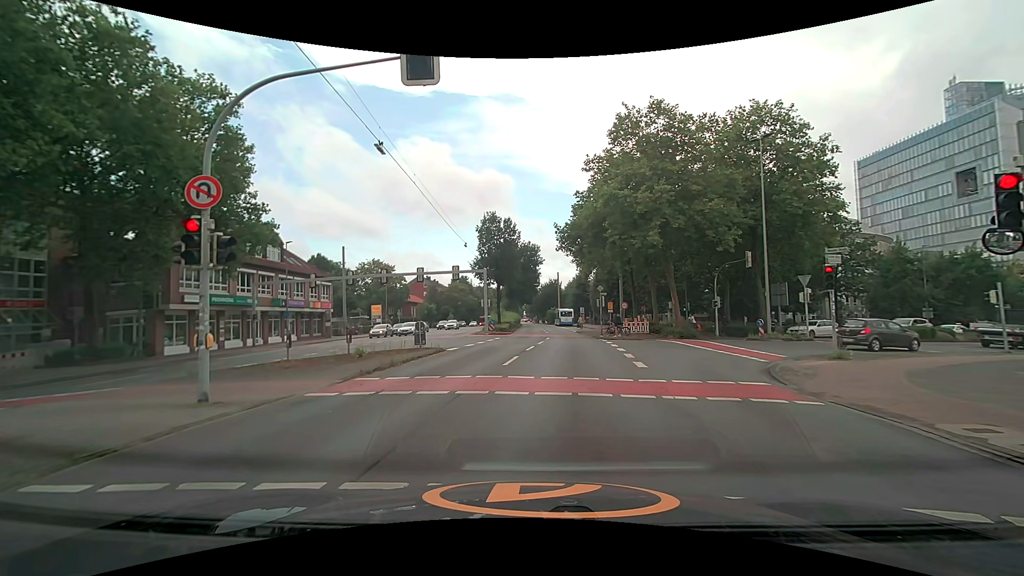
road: secondary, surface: asphalt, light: Day
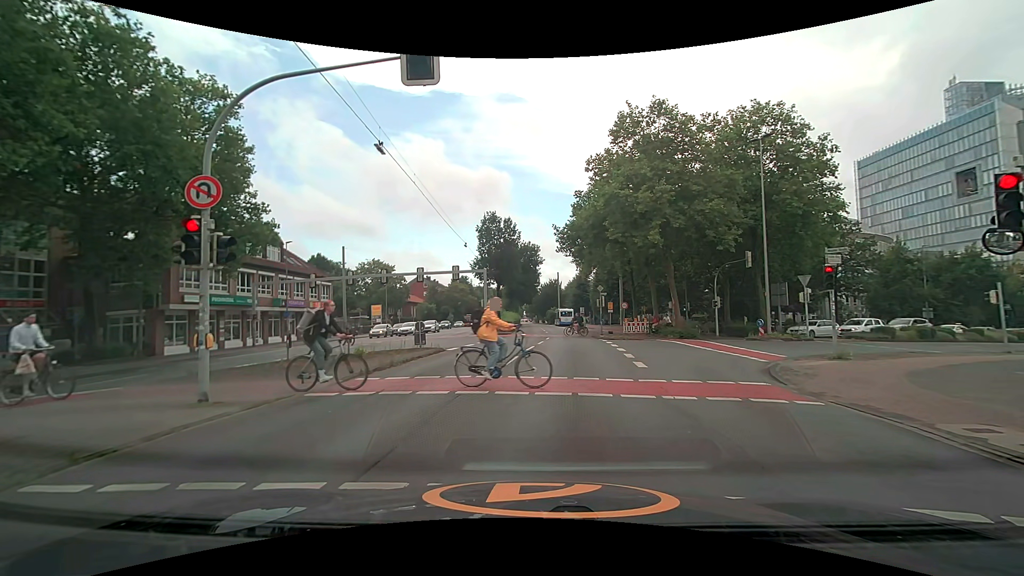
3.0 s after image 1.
(0.0, 0.0) m; 0°
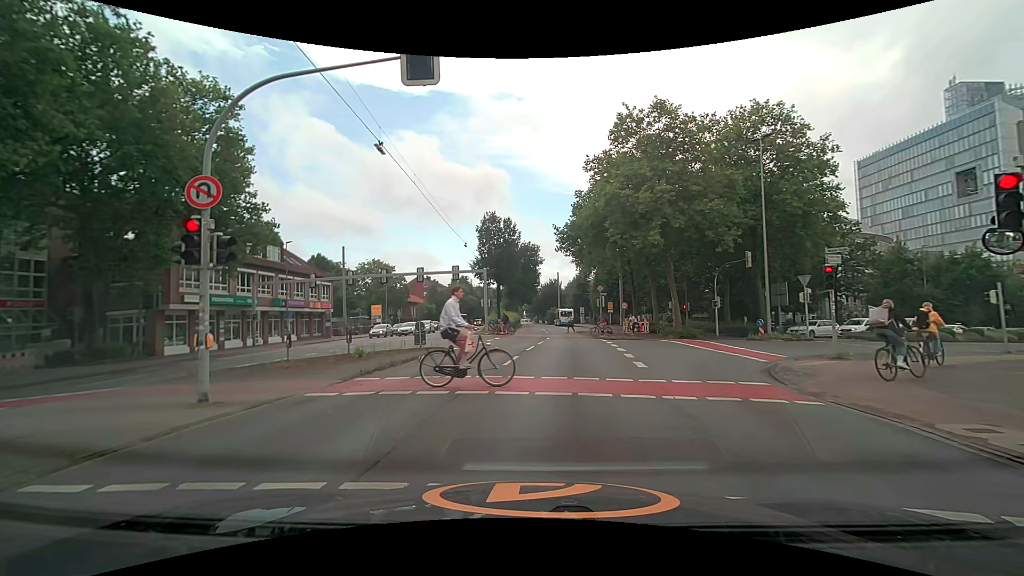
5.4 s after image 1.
(0.0, 0.0) m; 0°
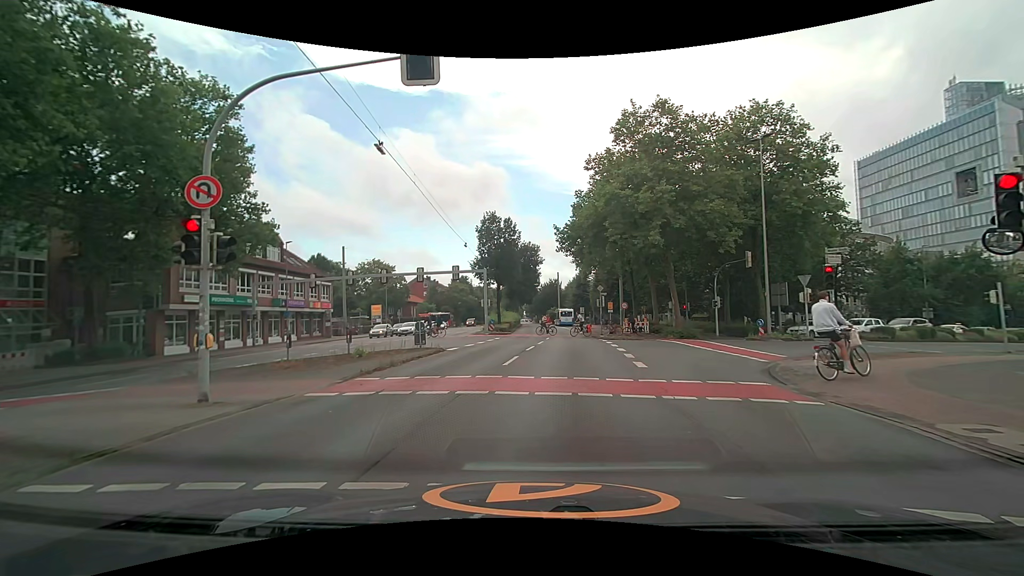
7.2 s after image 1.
(0.0, 0.0) m; 0°
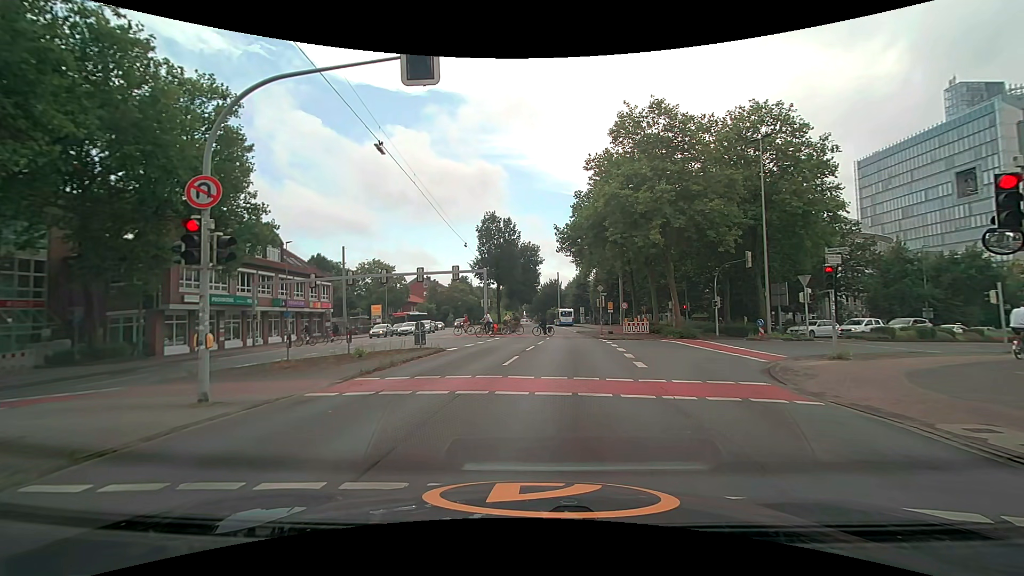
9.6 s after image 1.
(0.0, 0.0) m; 0°
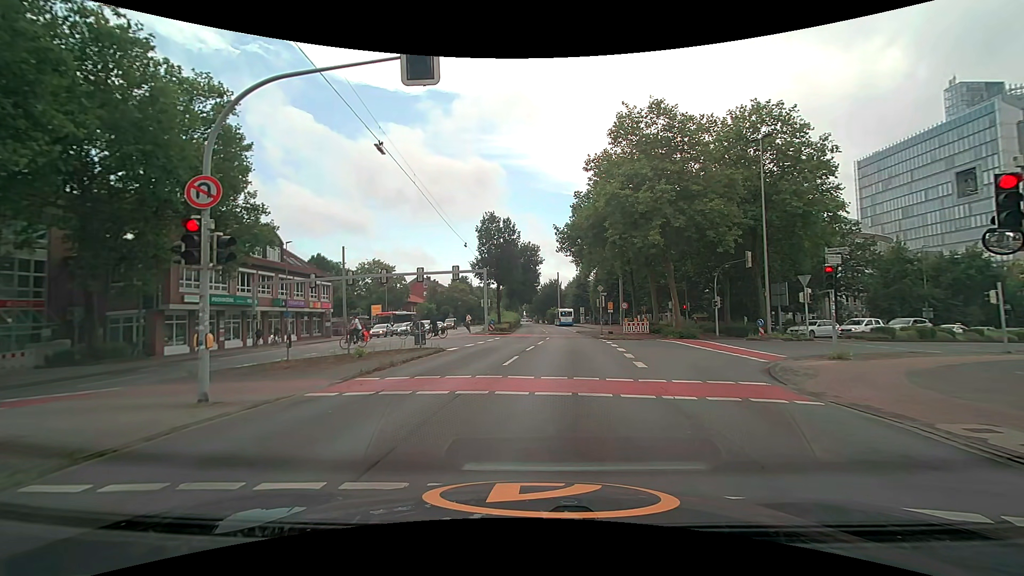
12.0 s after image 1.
(0.0, 0.0) m; 0°
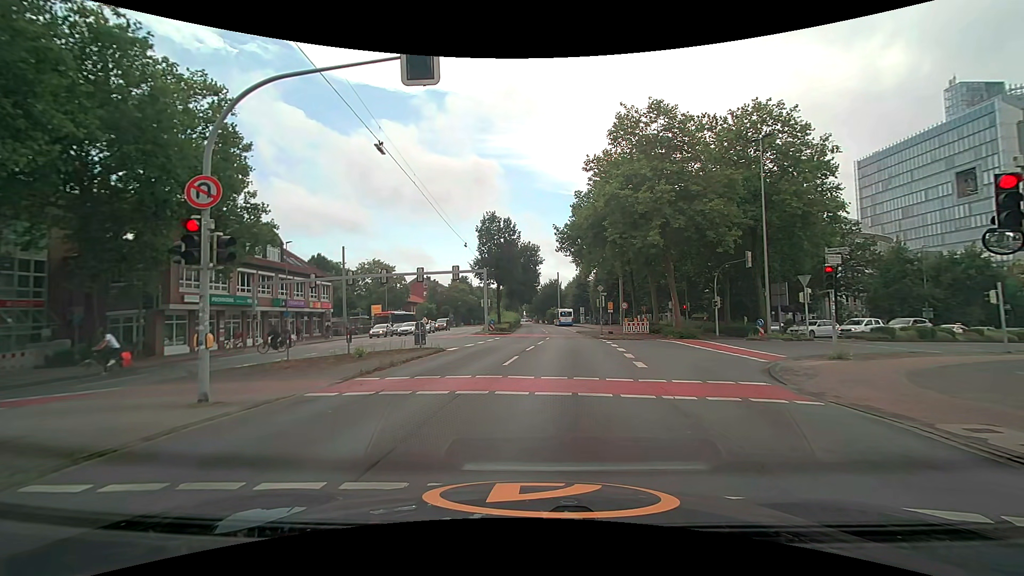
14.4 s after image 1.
(0.0, 0.0) m; 0°
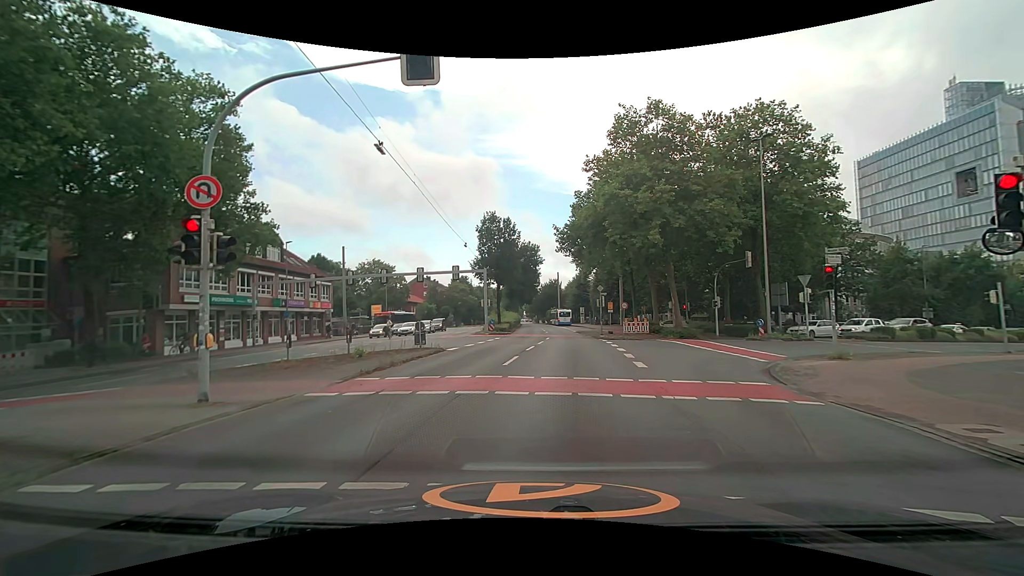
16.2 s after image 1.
(0.0, 0.0) m; 0°
(0, +10) (+2, +20) (+3, +30) (+4, +40) (+4, +50) (+4, +60) (+5, +70) (+5, +80) (+5, +90) (+5, +100) m
